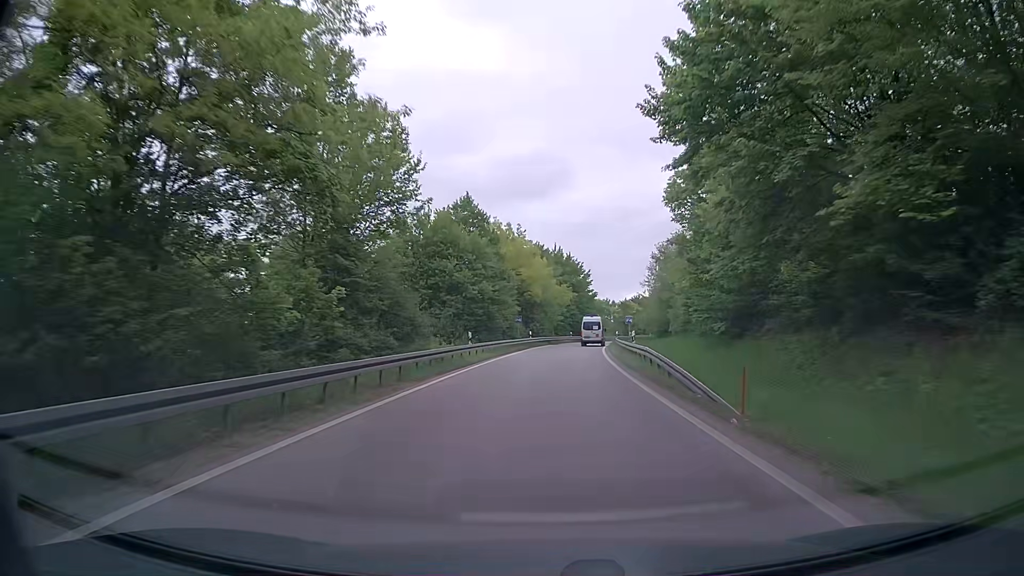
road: trunk_link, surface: asphalt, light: Day
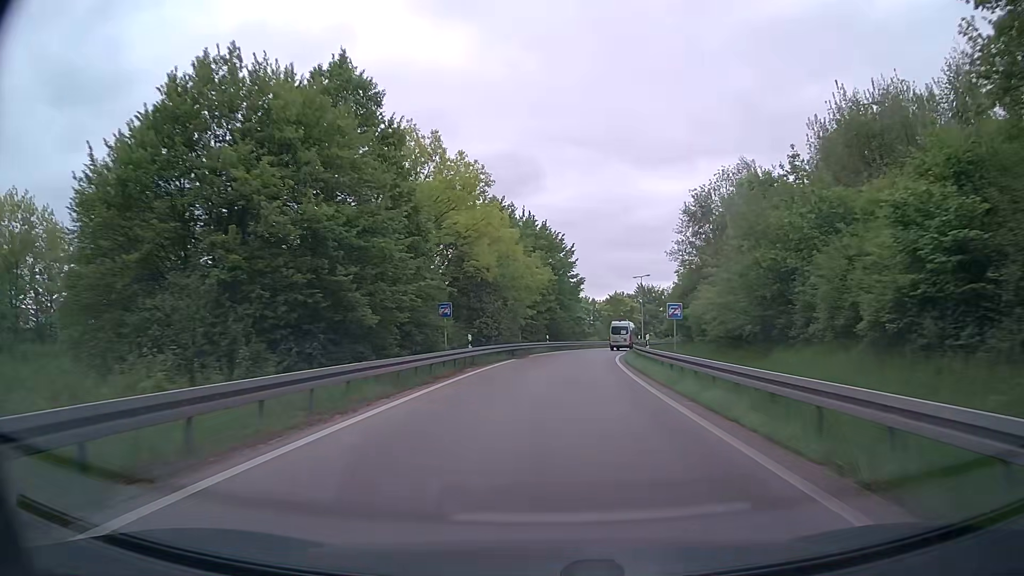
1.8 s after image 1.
(+0.9, +29.2) m; +3°
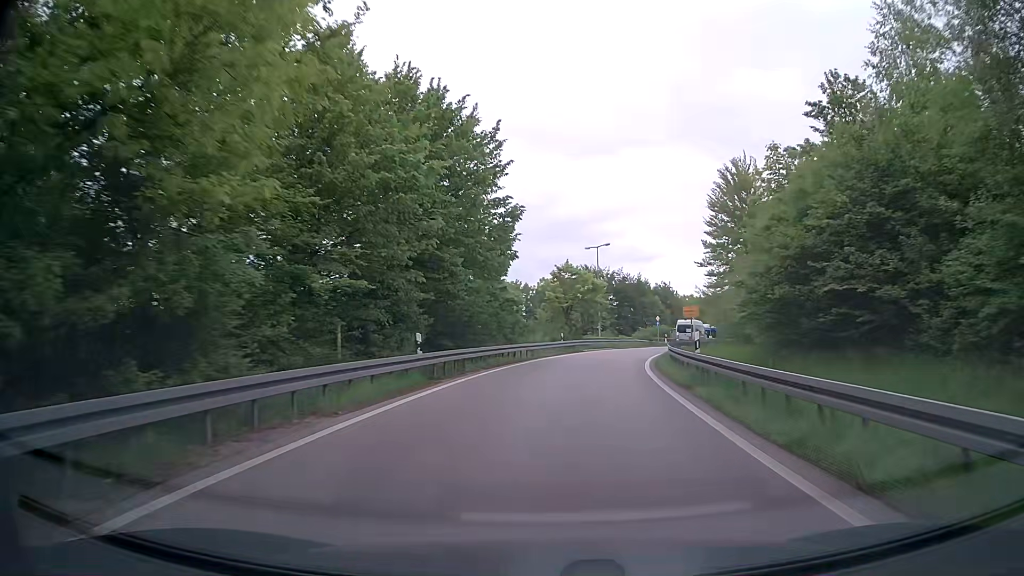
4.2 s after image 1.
(+1.8, +35.6) m; +6°
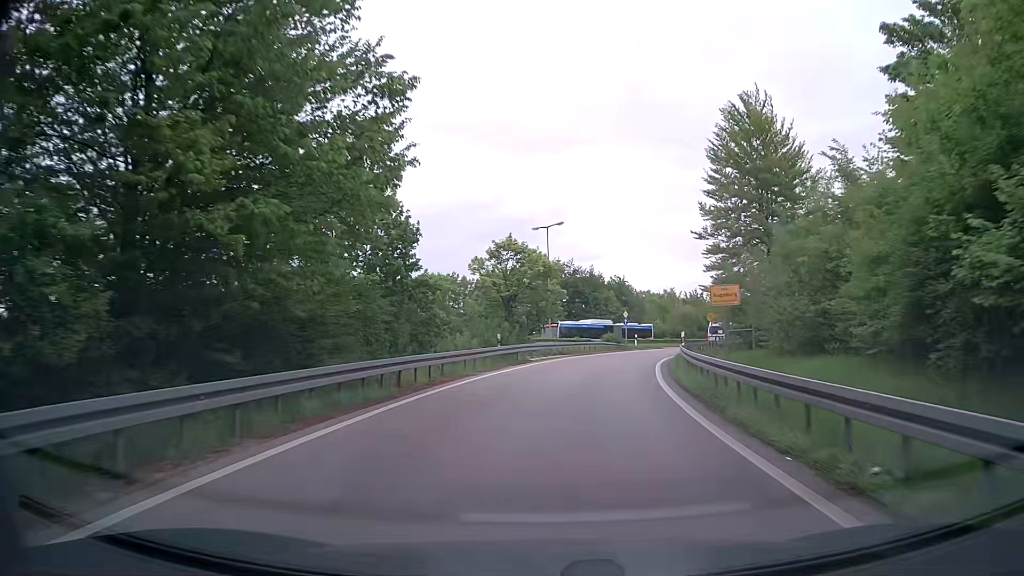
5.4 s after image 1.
(+0.7, +16.0) m; +5°
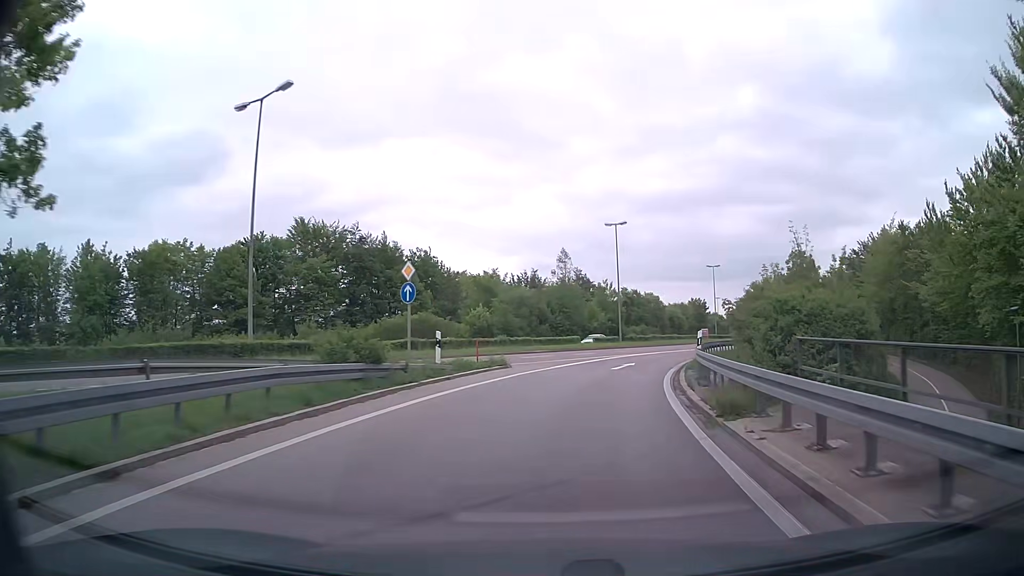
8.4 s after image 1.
(+5.1, +37.6) m; +16°
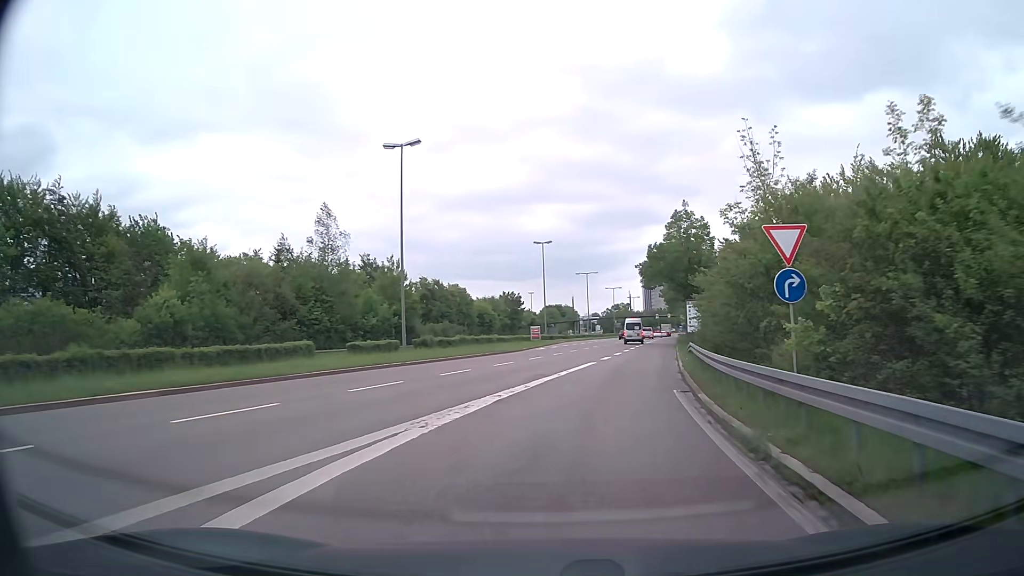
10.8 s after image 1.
(+3.9, +29.3) m; +16°
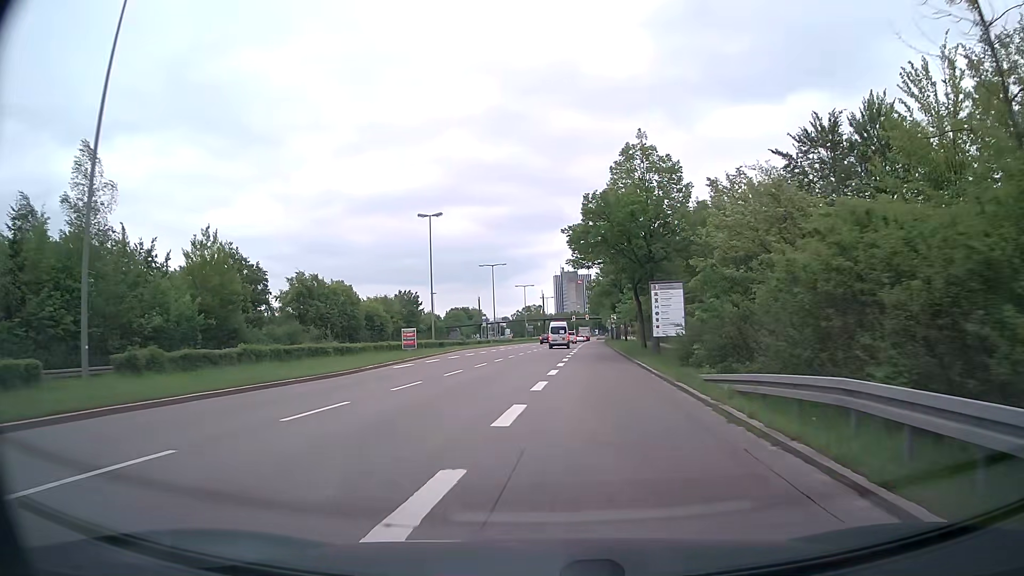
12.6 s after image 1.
(+2.1, +22.1) m; +8°
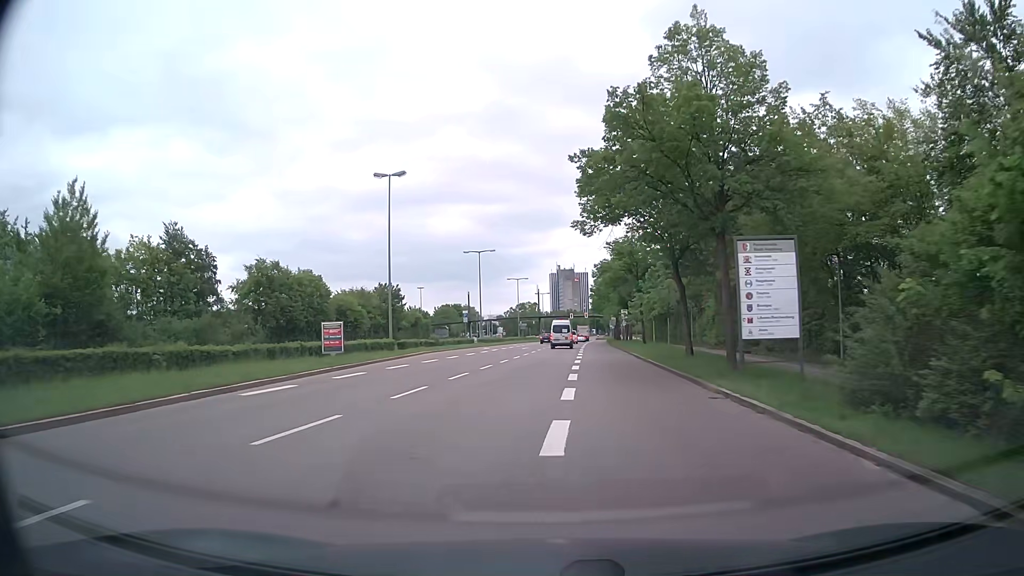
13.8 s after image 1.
(+0.1, +15.3) m; 0°
(0, +10) (0, +20) (0, +30) (0, +40) (0, +50) (0, +60) (0, +70) (-1, +80) (-1, +90) (-2, +100) m
